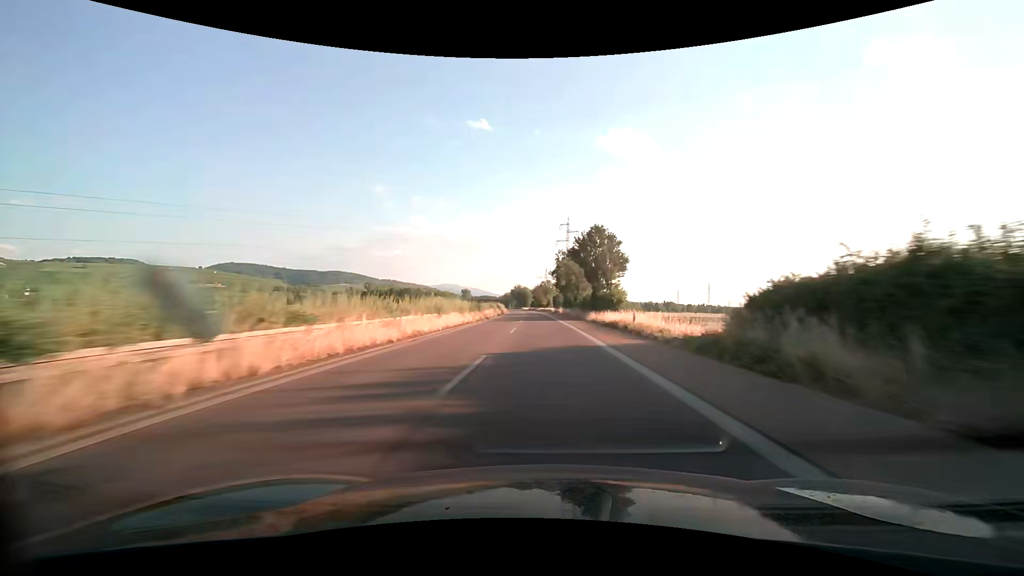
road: trunk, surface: asphalt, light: Day
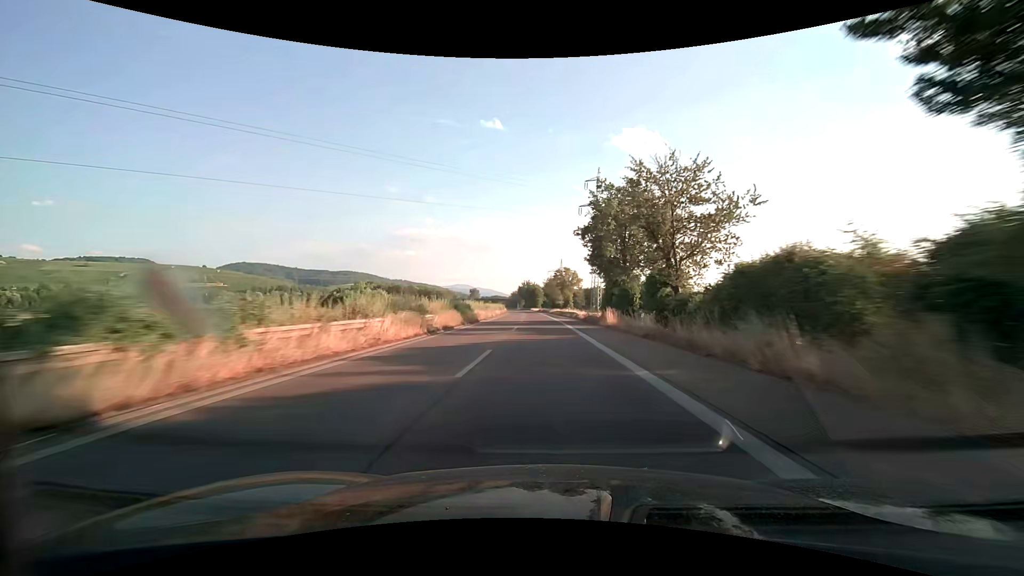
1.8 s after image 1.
(-0.7, +52.2) m; -2°
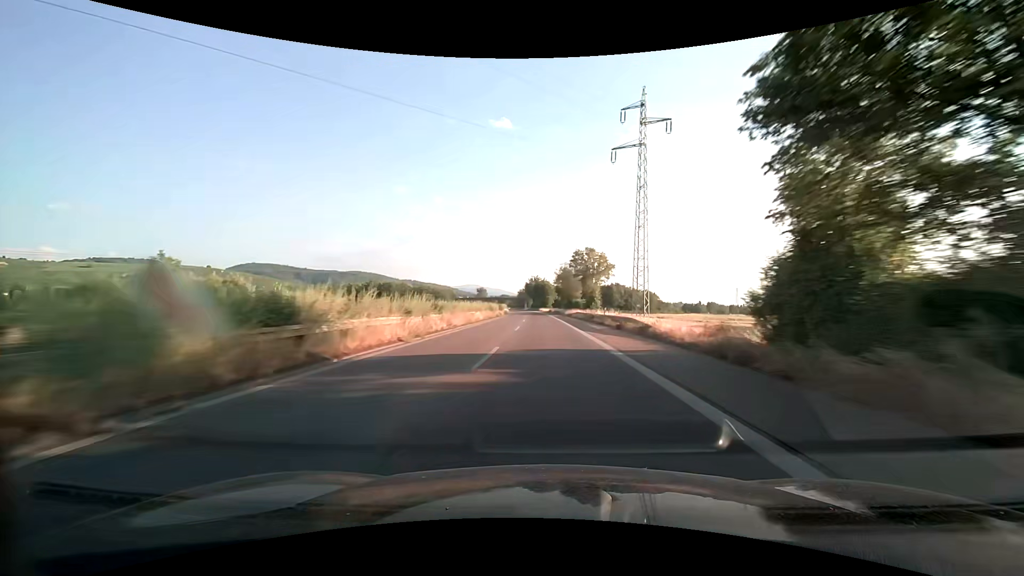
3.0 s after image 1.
(-0.3, +34.8) m; -1°
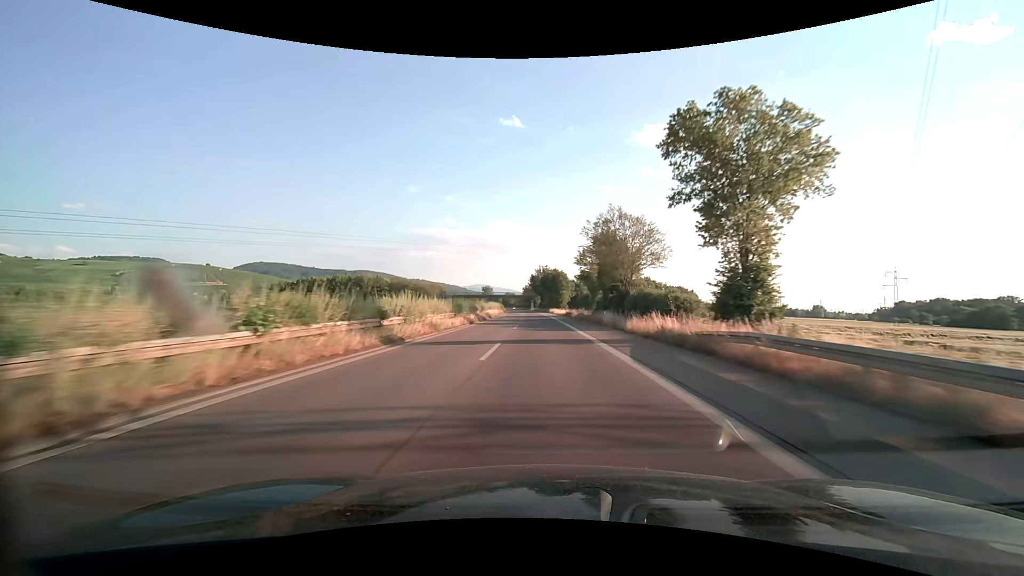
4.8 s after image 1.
(-0.5, +52.2) m; -1°
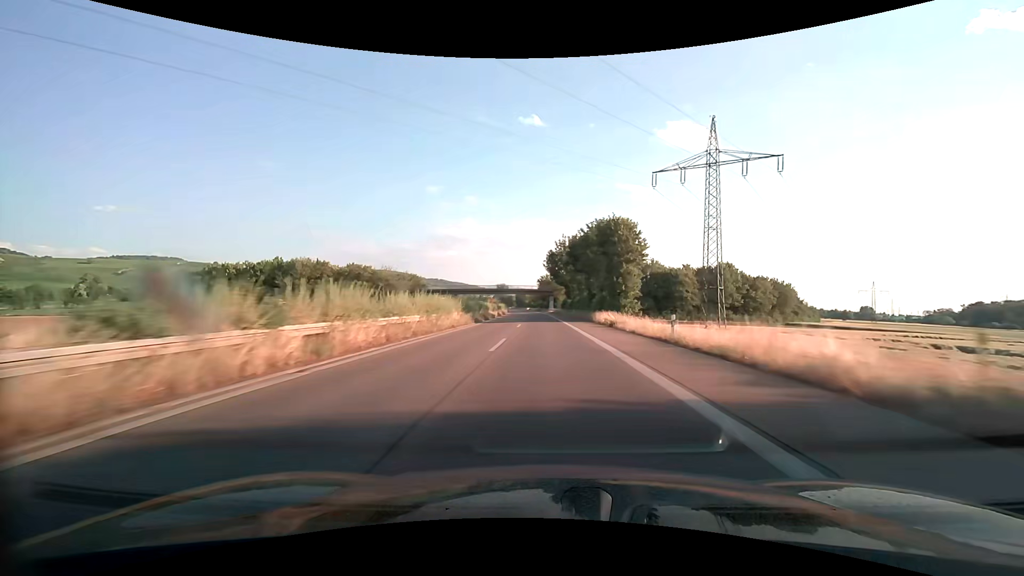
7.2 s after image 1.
(-1.3, +69.7) m; -2°
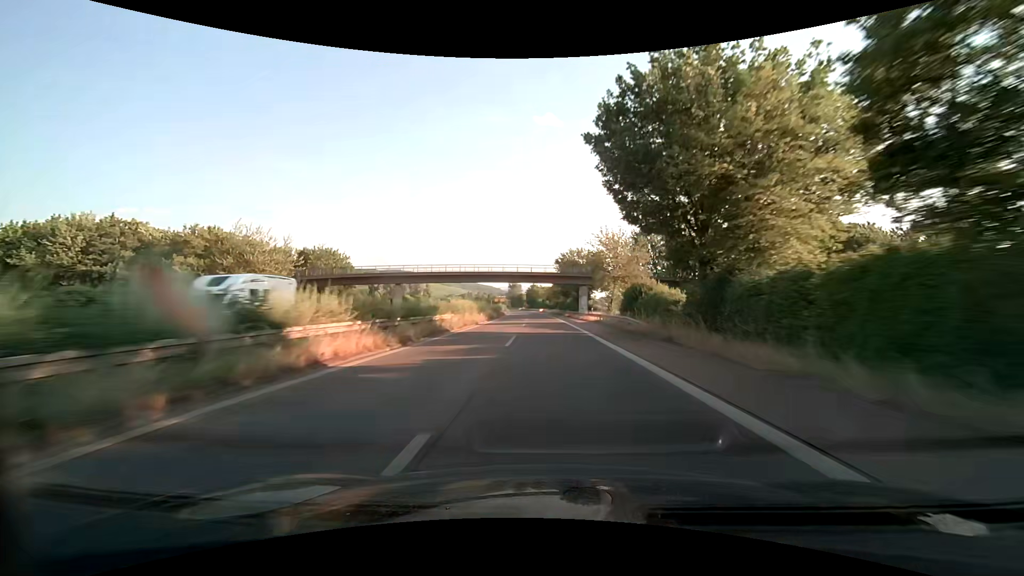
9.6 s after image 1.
(-1.4, +69.7) m; -2°
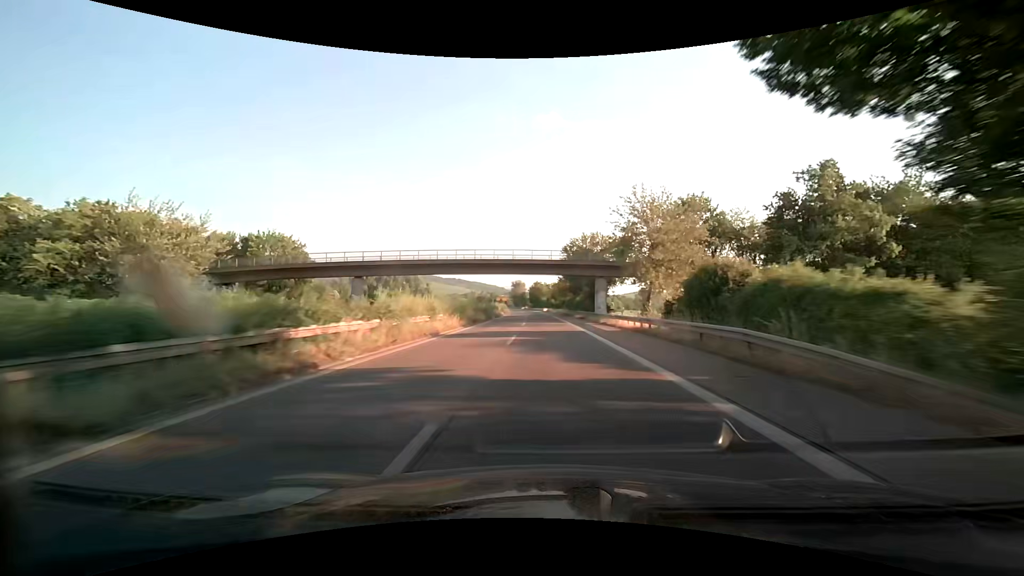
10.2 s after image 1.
(0.0, +17.4) m; 0°
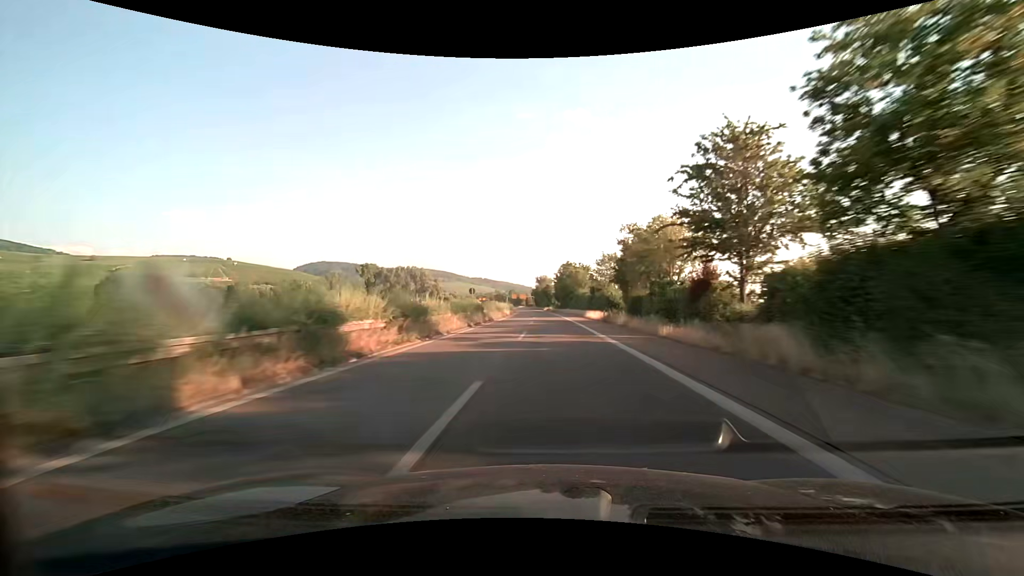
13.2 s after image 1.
(-1.8, +87.1) m; -3°
(0, +10) (0, +20) (0, +30) (-1, +40) (-1, +50) (-1, +60) (-2, +70) (-2, +80) (-3, +90) (-3, +100) m
